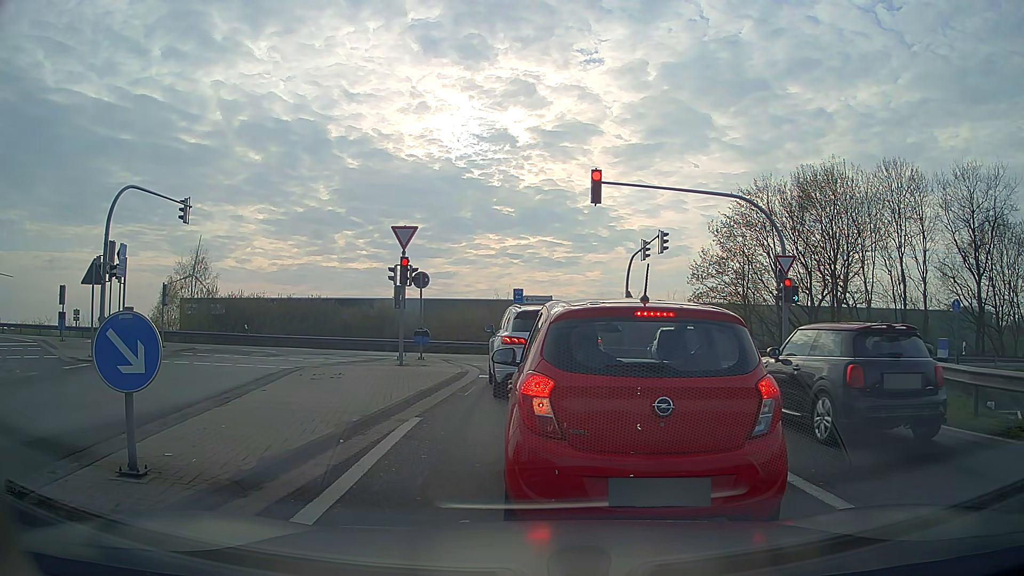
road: motorway_link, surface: asphalt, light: Day
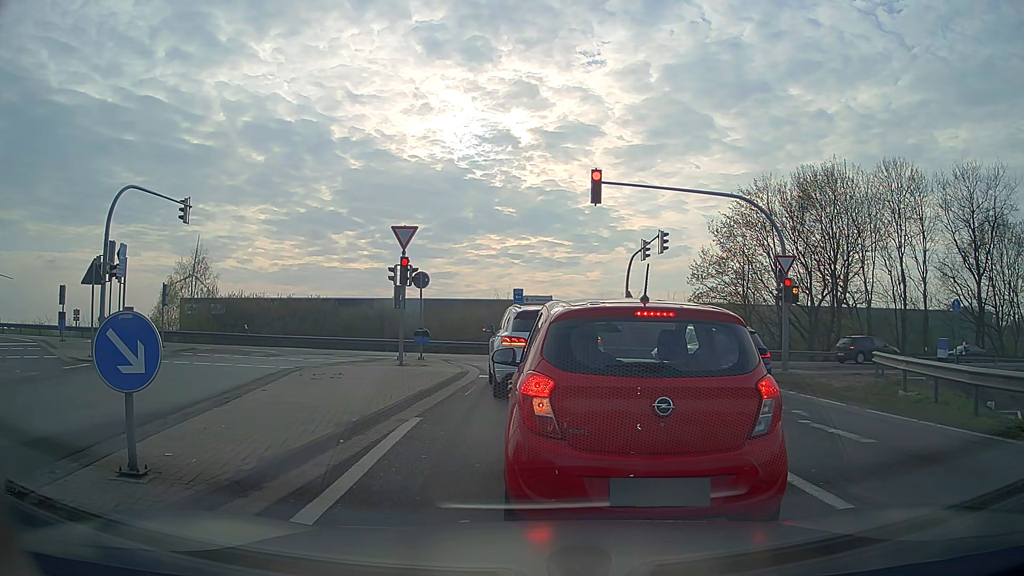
(0.0, 0.0) m; 0°
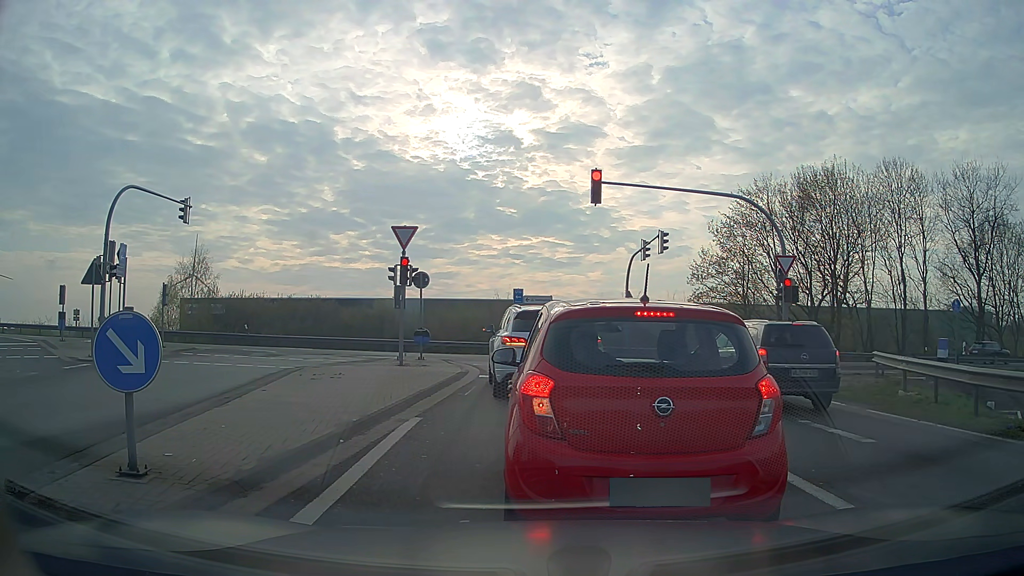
(0.0, 0.0) m; 0°
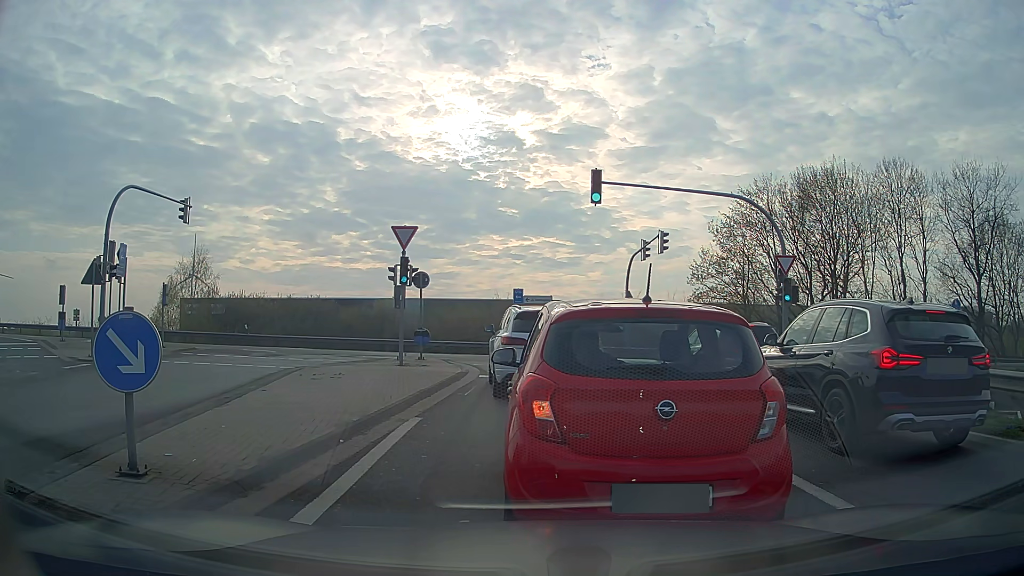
(0.0, 0.0) m; 0°
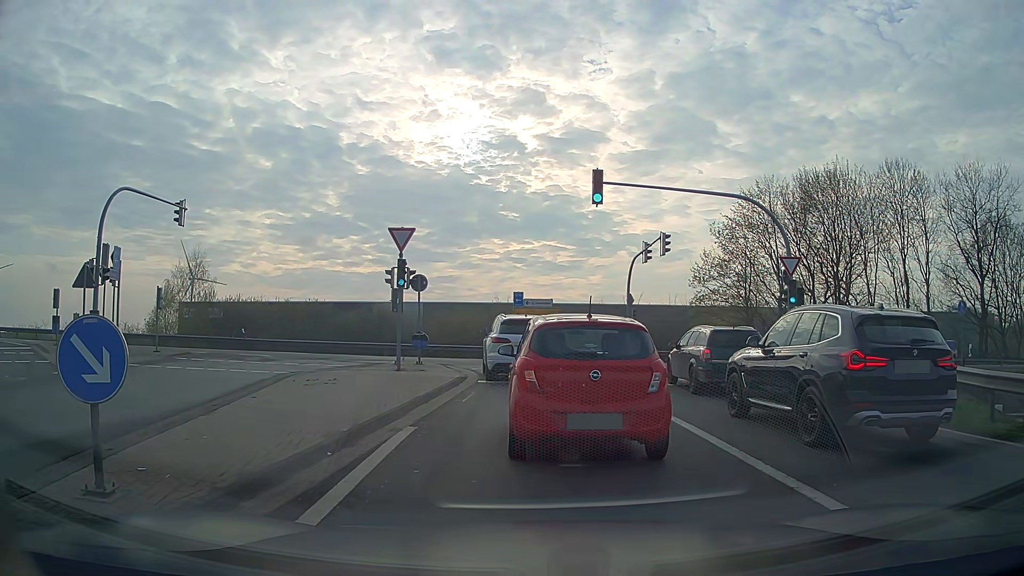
(0.0, +0.5) m; 0°
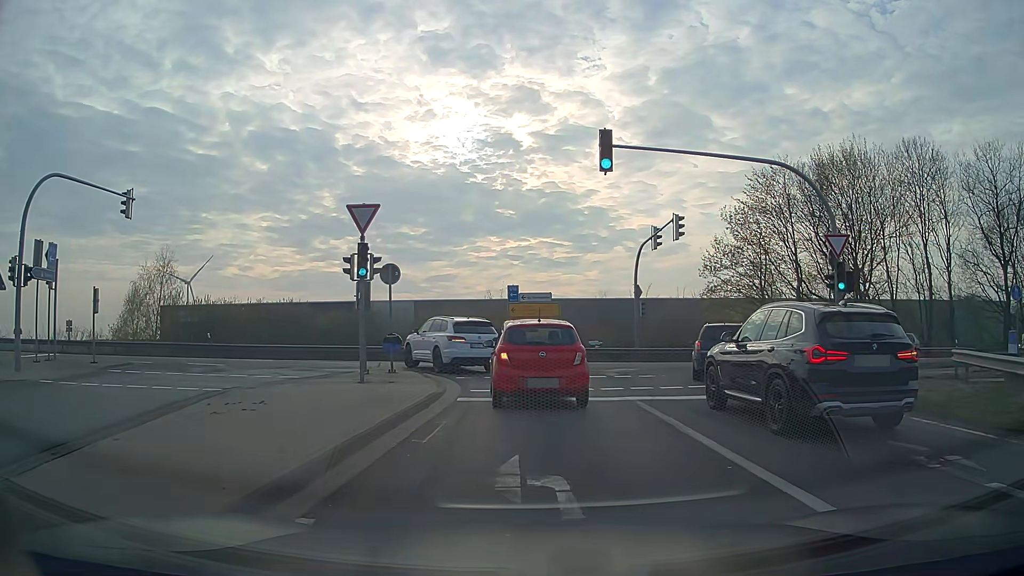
(+0.1, +4.5) m; +1°
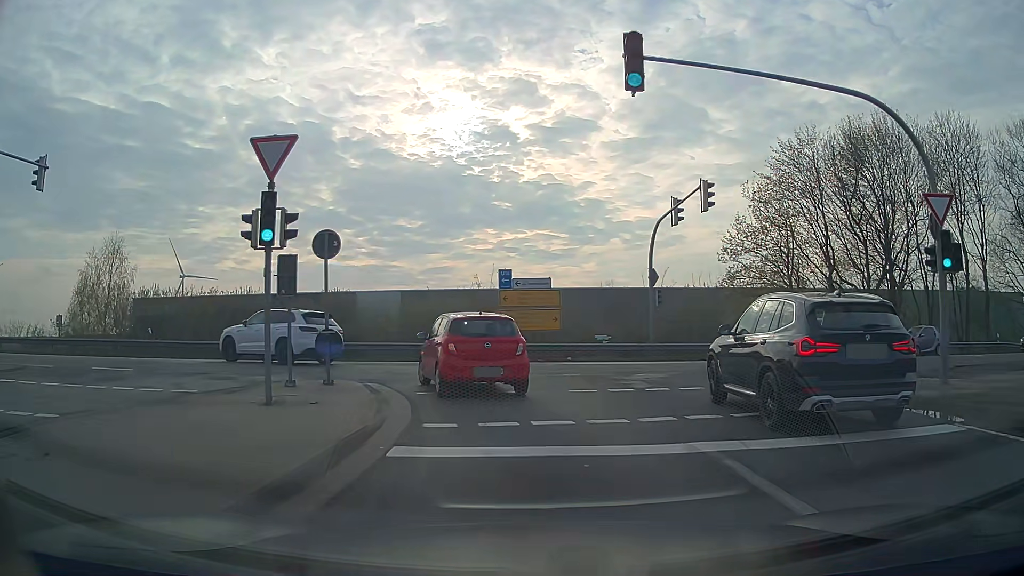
(0.0, +6.0) m; 0°
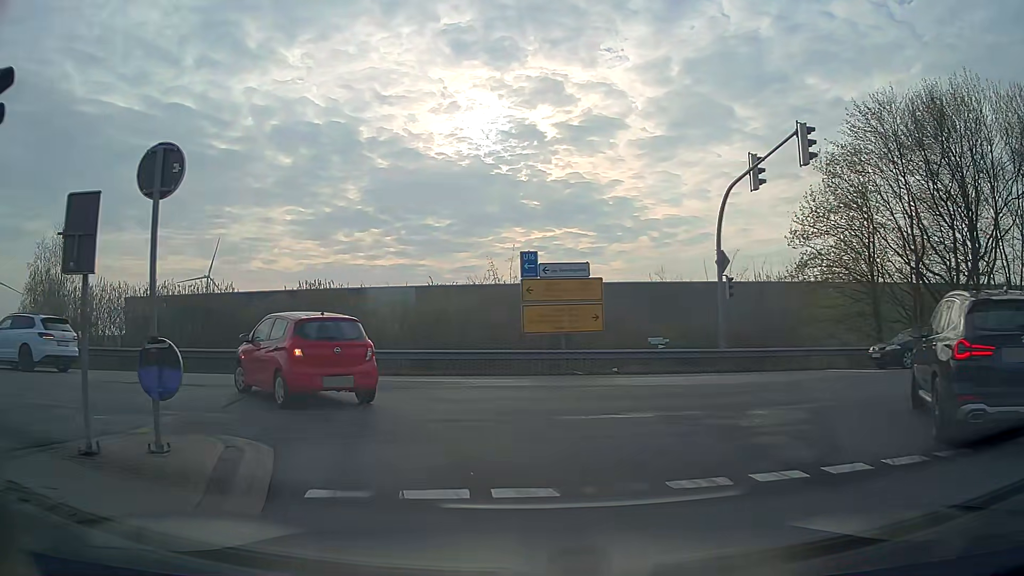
(-0.1, +7.5) m; -2°
(-2, +10) (-9, +16) (-19, +18) (-29, +17) (-39, +16) (-49, +14) (-59, +13) (-69, +12) (-78, +10) (-88, +9) m
